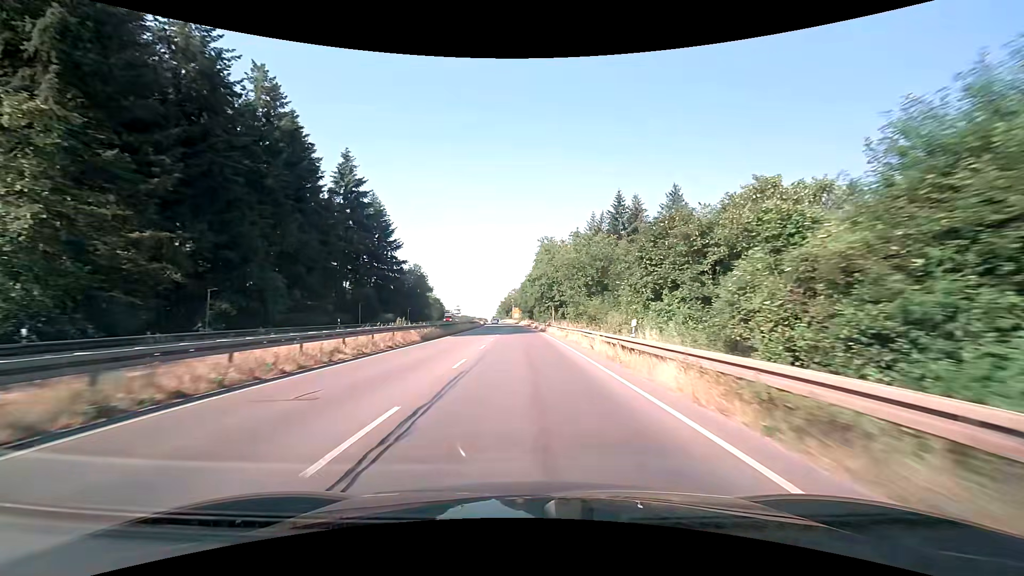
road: trunk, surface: asphalt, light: Day
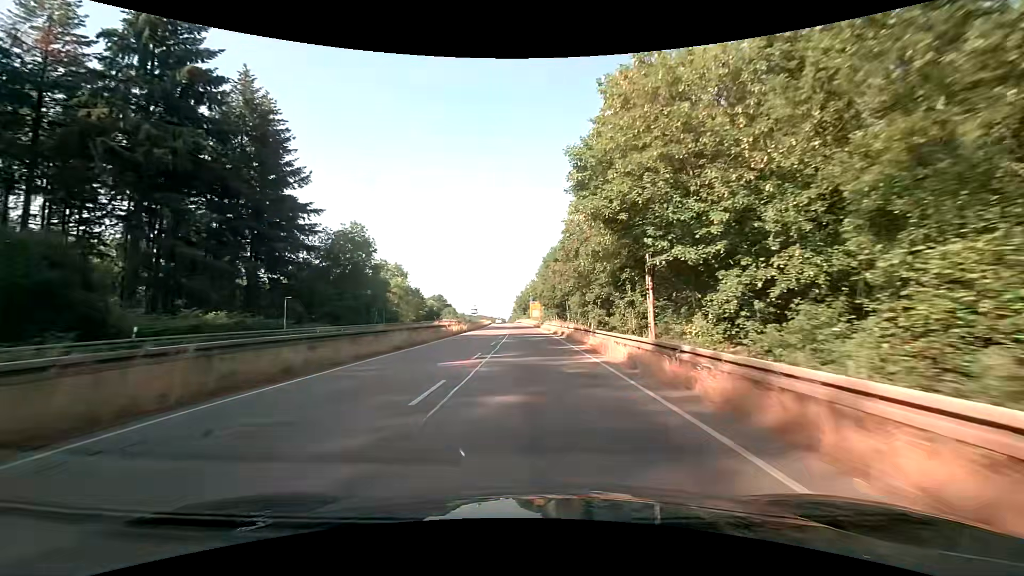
(-1.3, +60.2) m; -3°
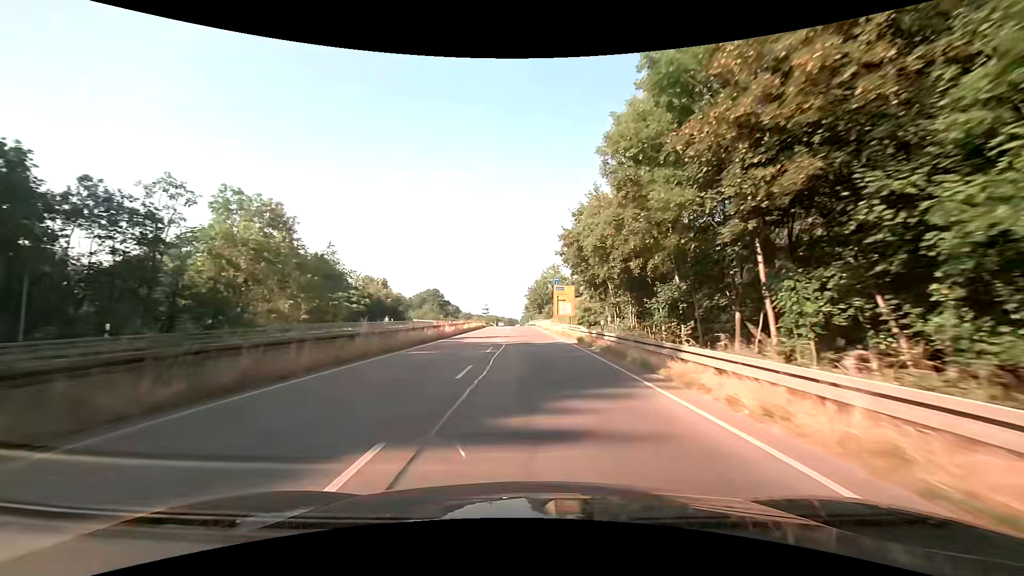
(-0.8, +59.9) m; -2°
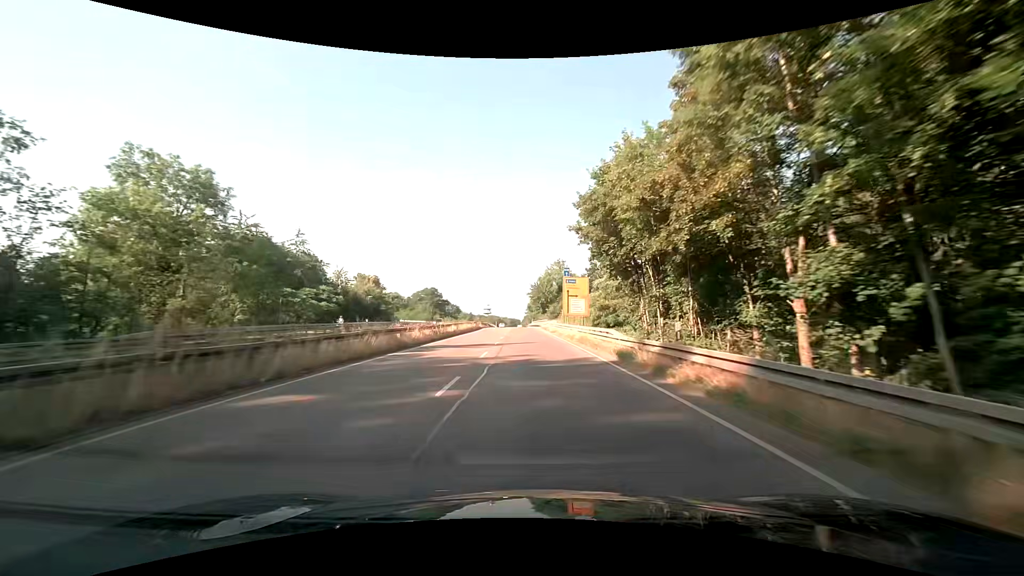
(0.0, +12.0) m; 0°
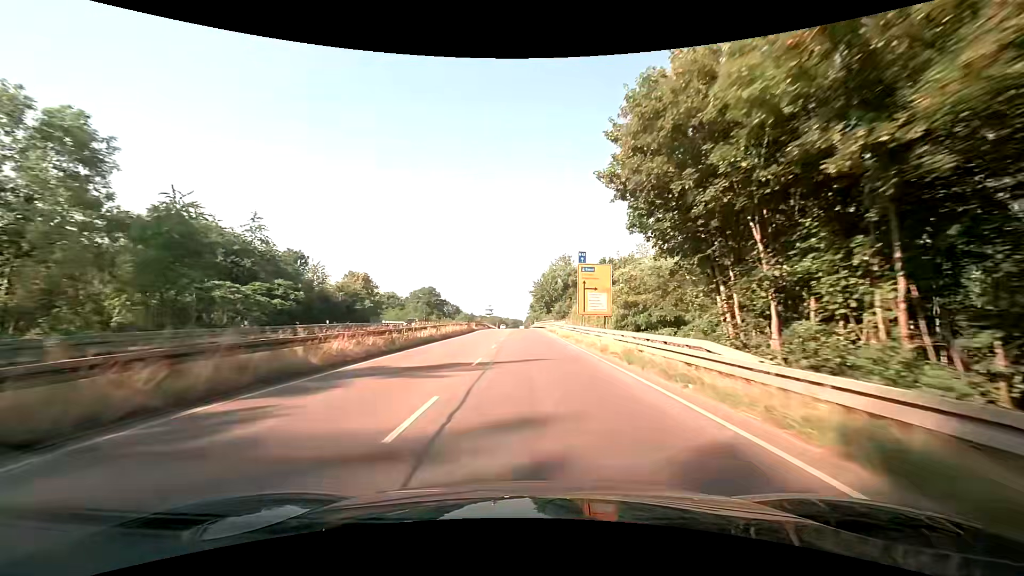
(0.0, +12.0) m; 0°
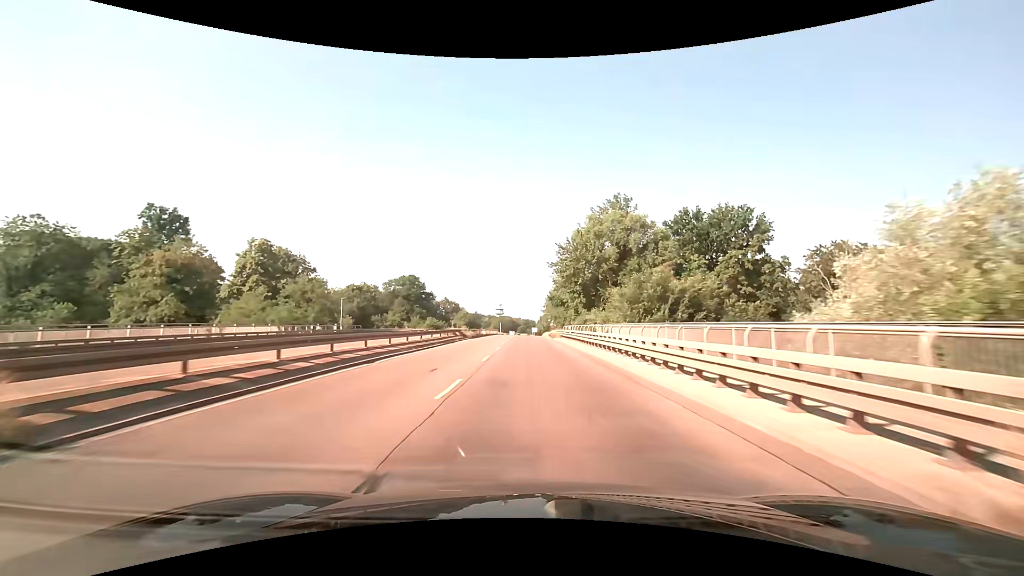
(-0.8, +60.0) m; -1°
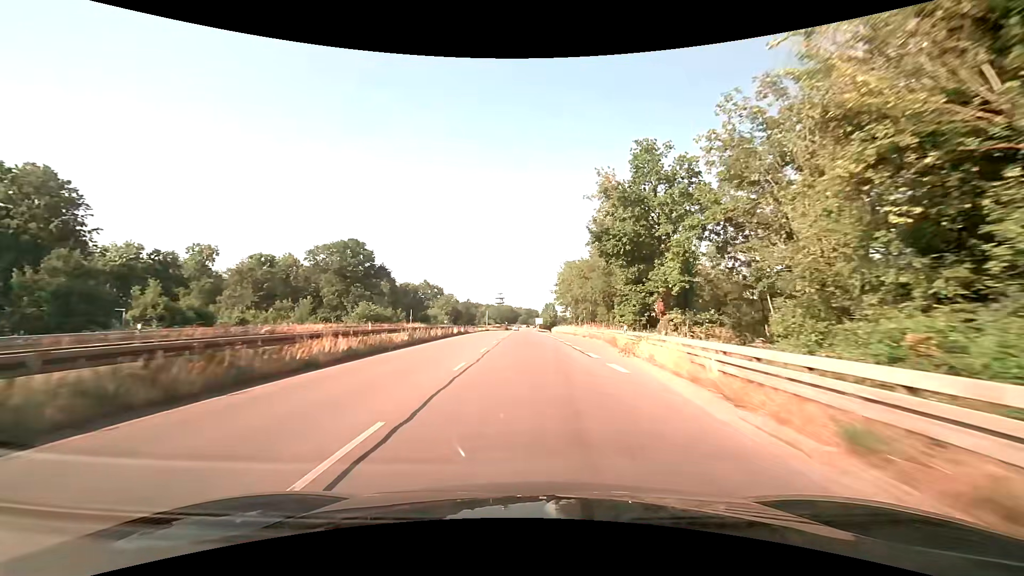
(-0.2, +59.8) m; -1°
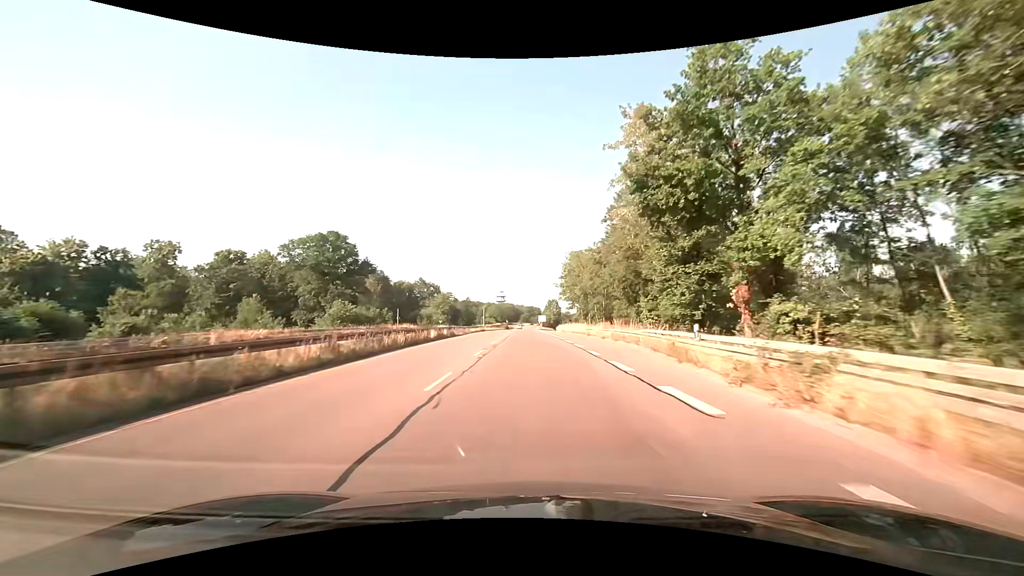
(+0.1, +12.0) m; +1°
(0, +10) (0, +20) (0, +30) (-1, +40) (-1, +50) (-1, +60) (-1, +70) (-2, +80) (-2, +90) (-2, +100) m
